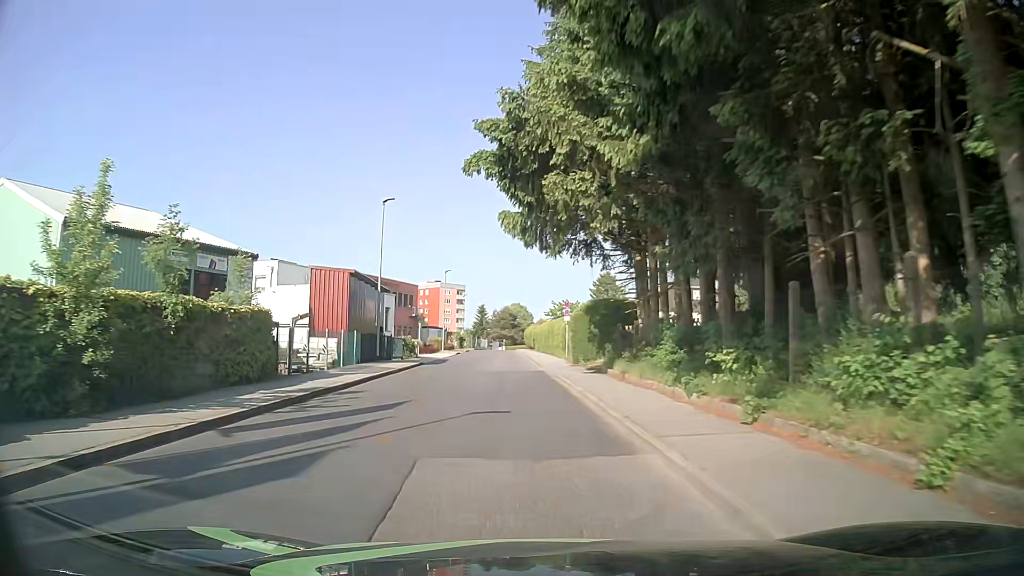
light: Day
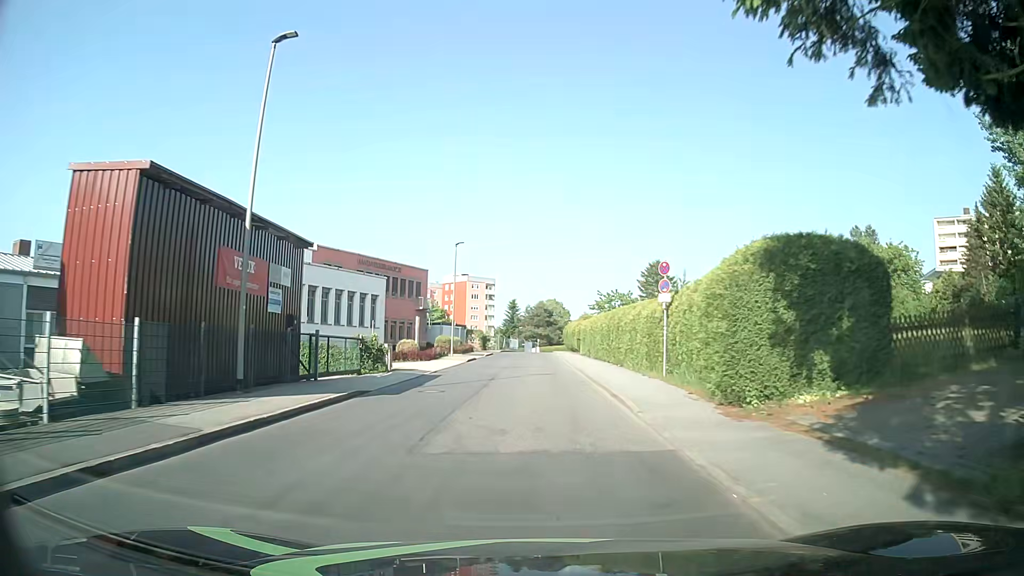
(-0.8, +19.9) m; -4°
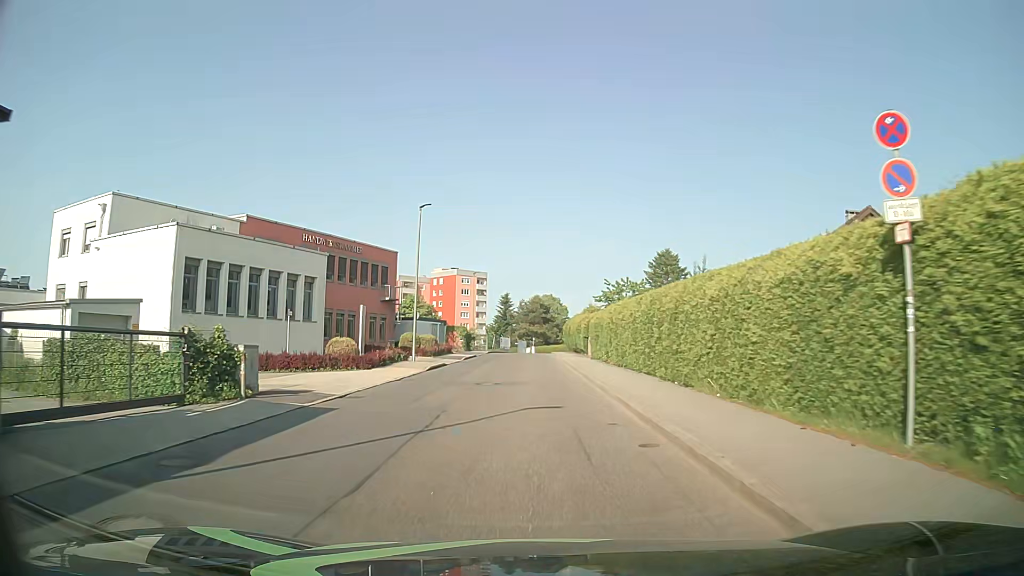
(+0.2, +13.5) m; +1°
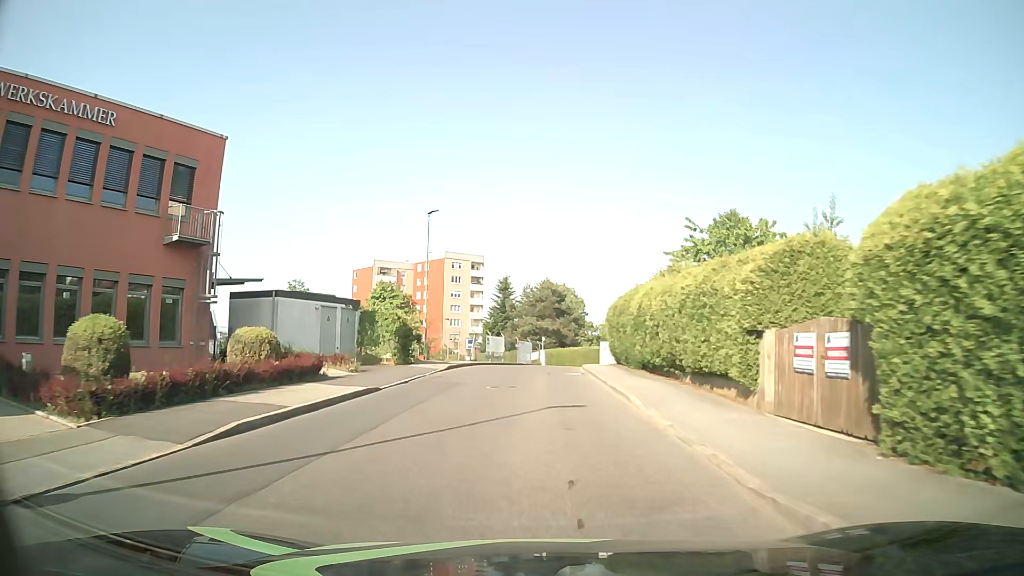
(-0.1, +34.4) m; 0°
(0, +10) (0, +20) (0, +30) (+1, +40) (+3, +50) (+7, +59) (+10, +68) (+4, +76) (-4, +82) (-12, +88) m
